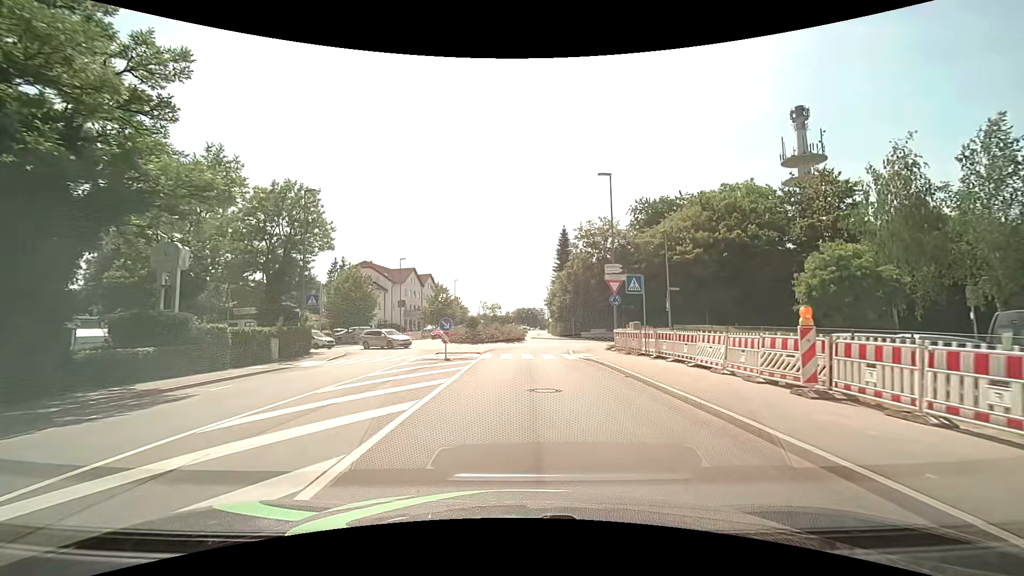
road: tertiary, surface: asphalt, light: Day
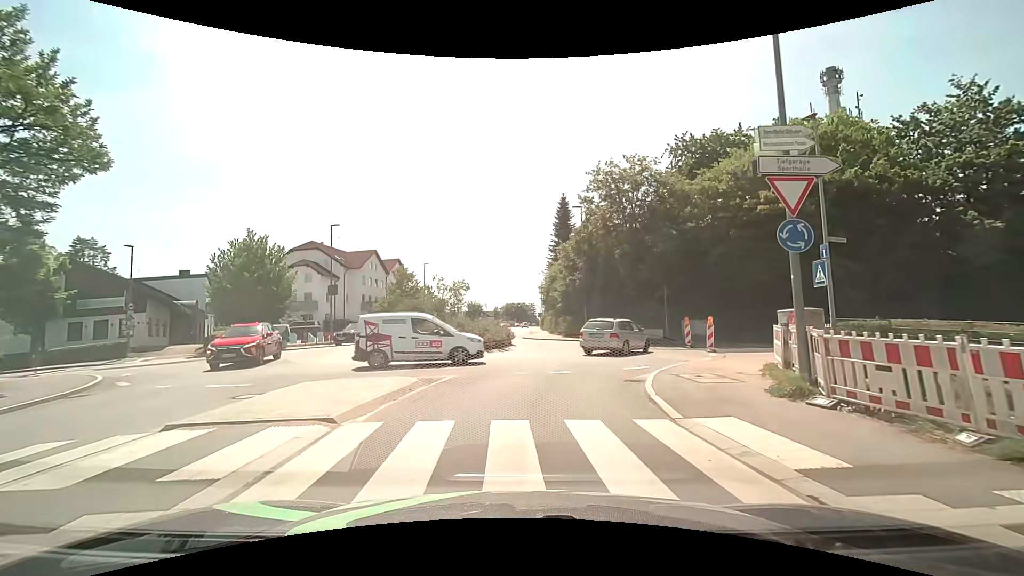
(+0.3, +19.0) m; +1°
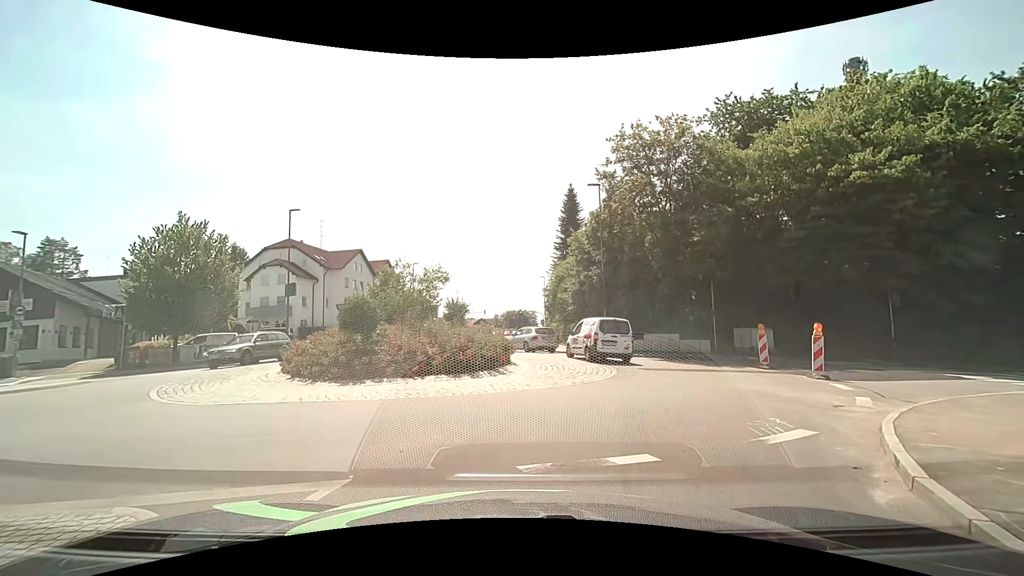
(0.0, +7.8) m; 0°
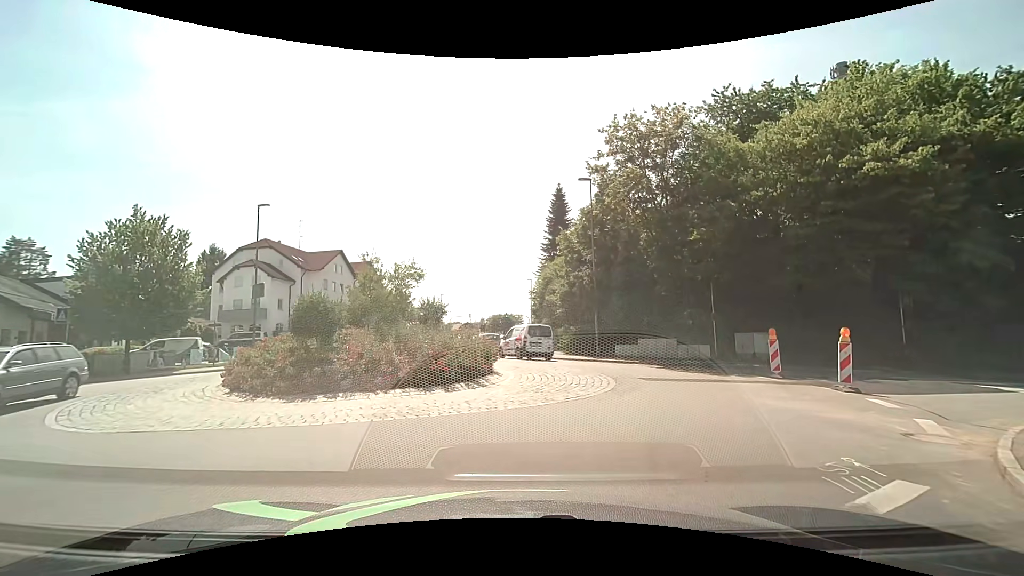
(0.0, +2.2) m; 0°
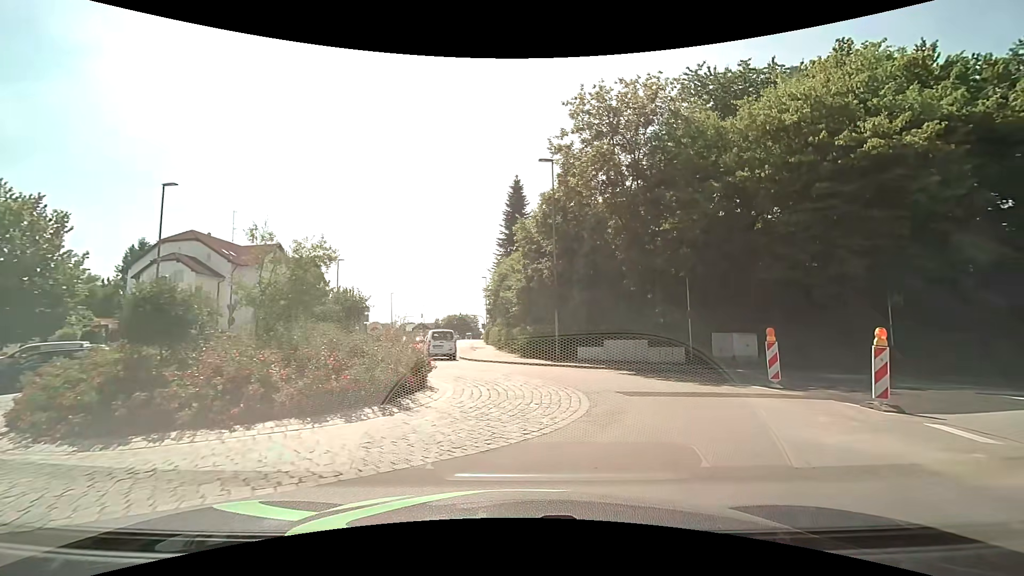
(+0.2, +3.7) m; +4°
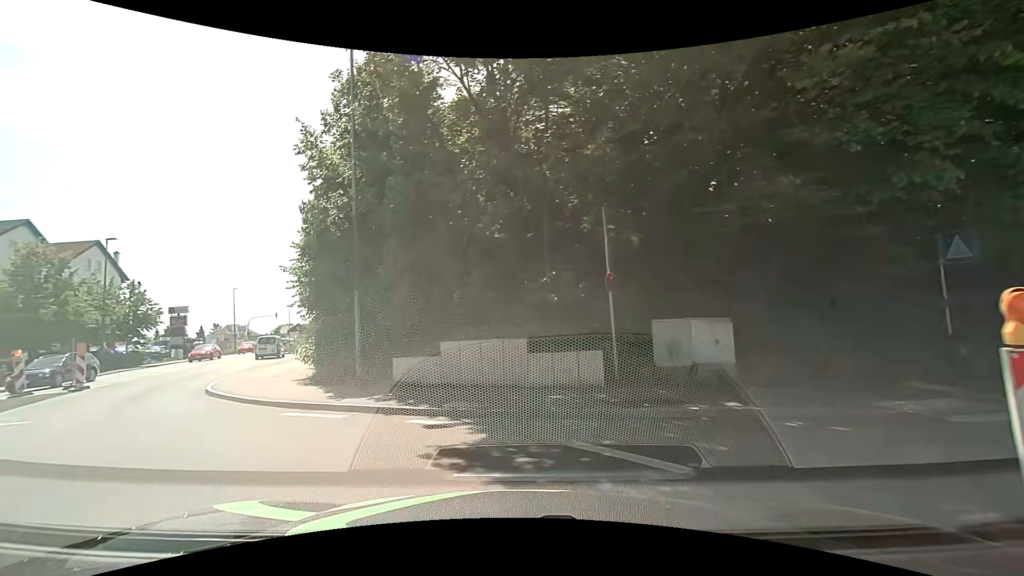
(+3.3, +11.7) m; +16°
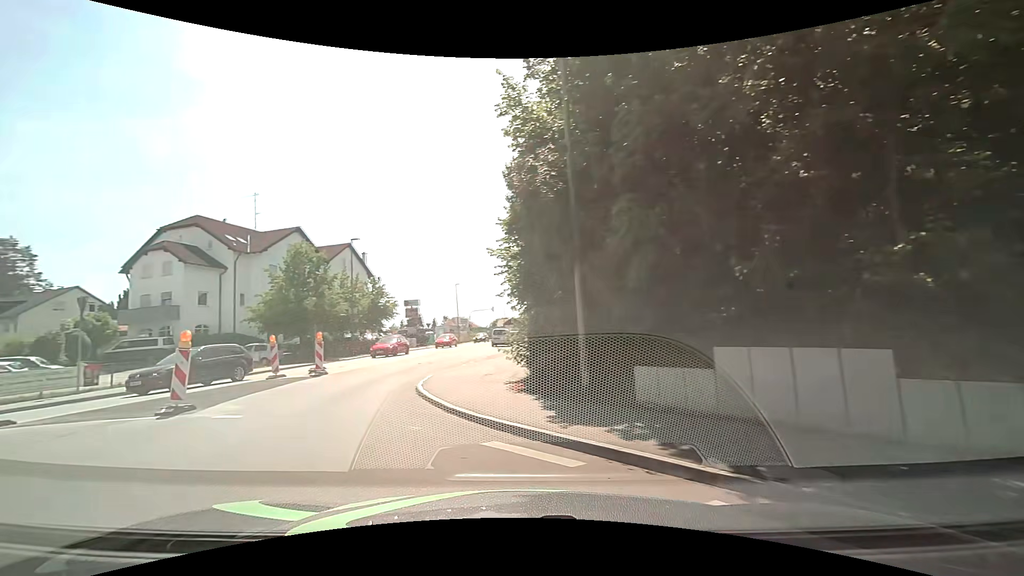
(-0.7, +3.6) m; -25°
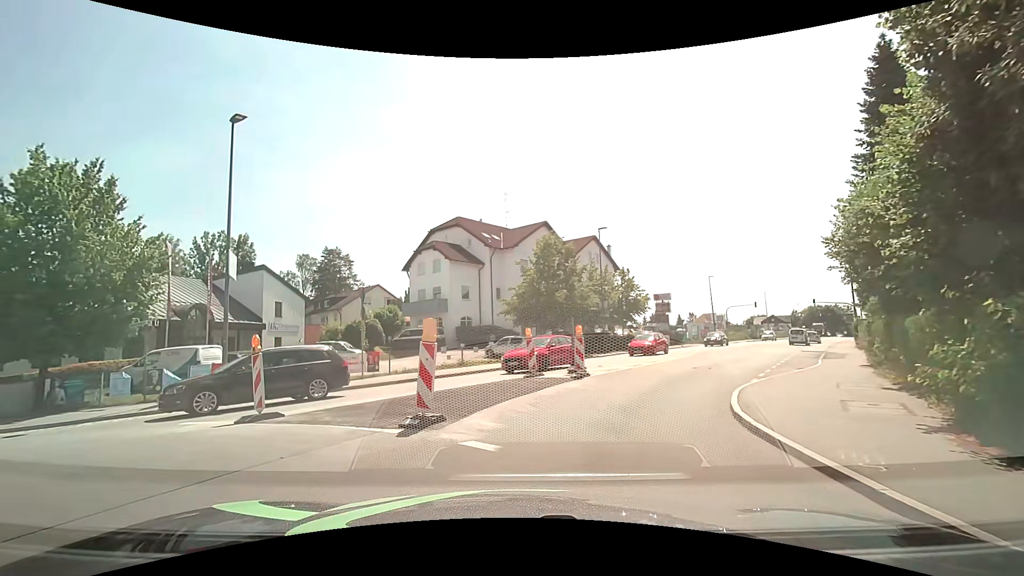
(-1.1, +4.0) m; -27°
(+1, +10) (+5, +19) (+10, +28) (+16, +36) (+21, +44) (+27, +52) (+32, +61) (+38, +69) (+44, +77) (+49, +85) m
